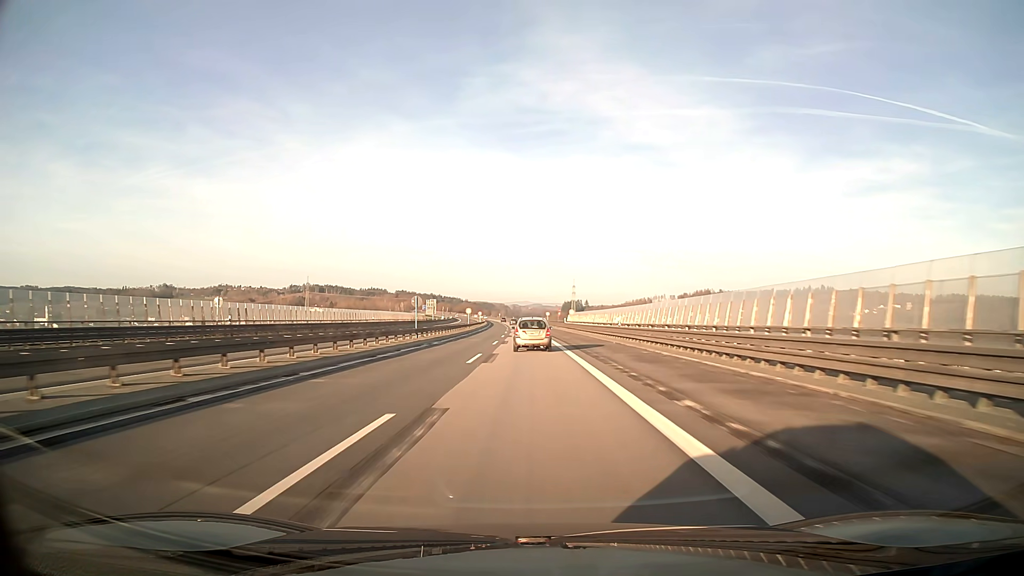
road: motorway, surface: asphalt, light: Day
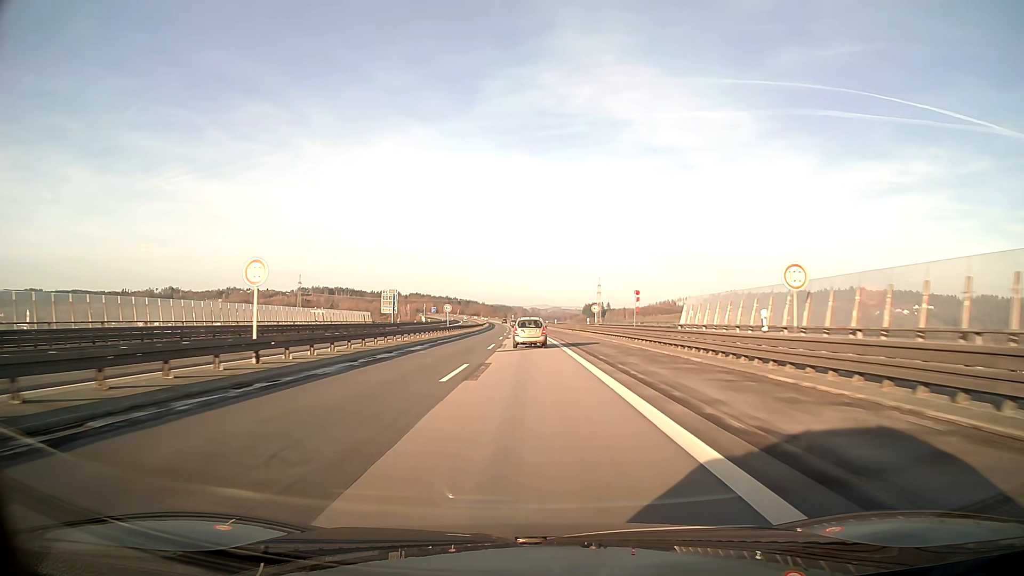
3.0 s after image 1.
(-1.1, +78.8) m; -2°
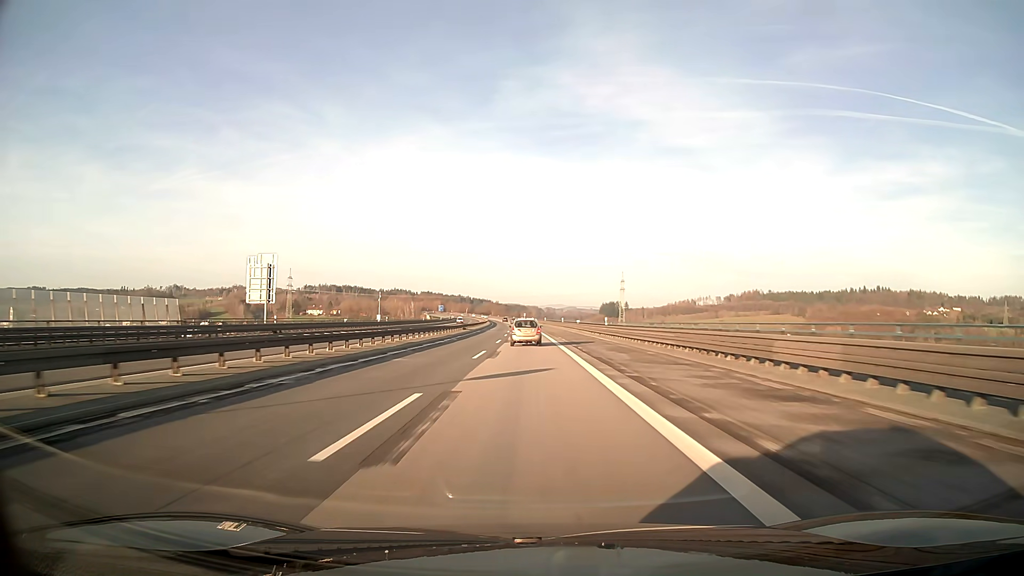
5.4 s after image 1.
(-0.7, +63.1) m; -1°
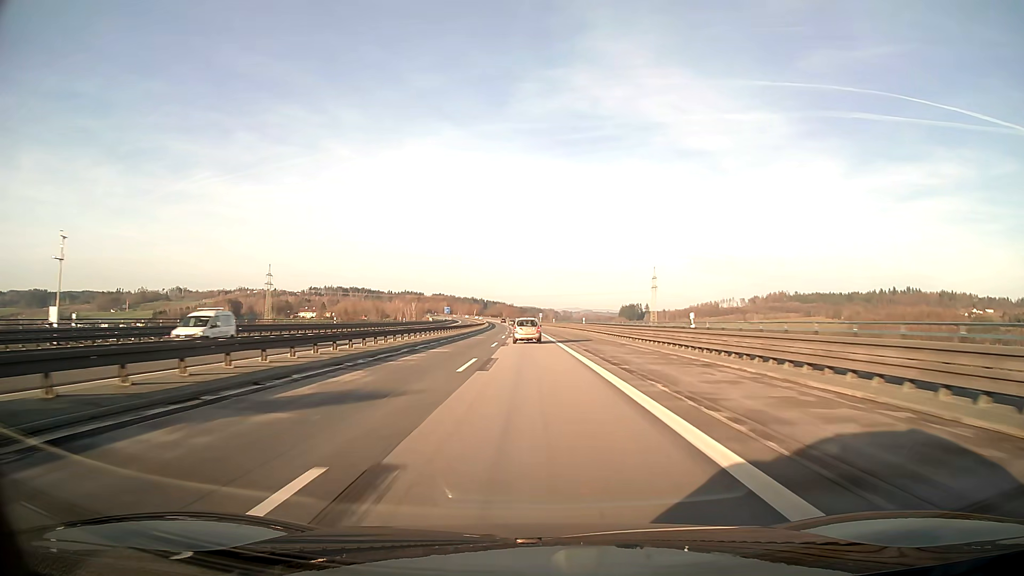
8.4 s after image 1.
(-0.9, +79.0) m; -1°
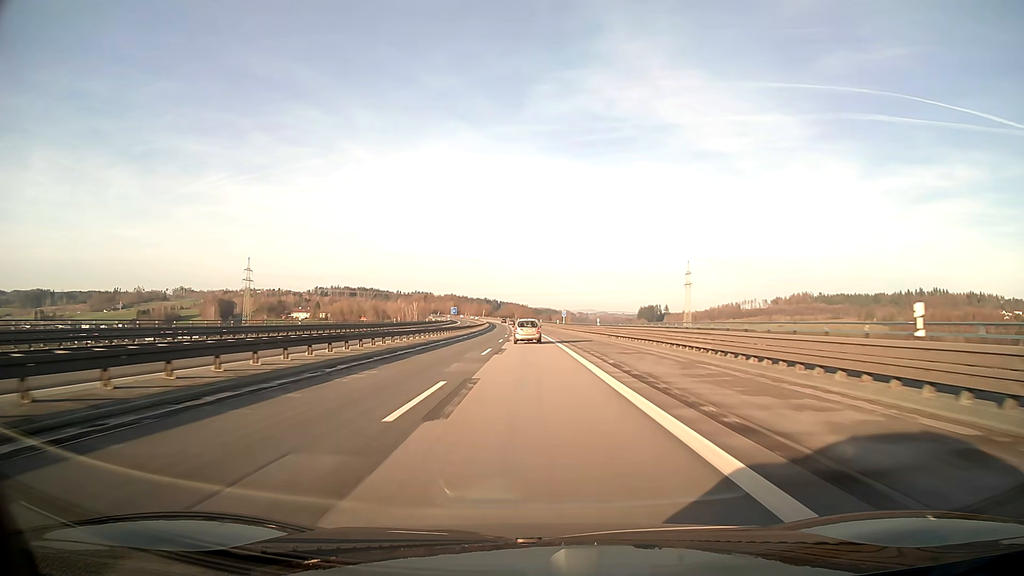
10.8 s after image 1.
(-0.7, +63.0) m; -1°
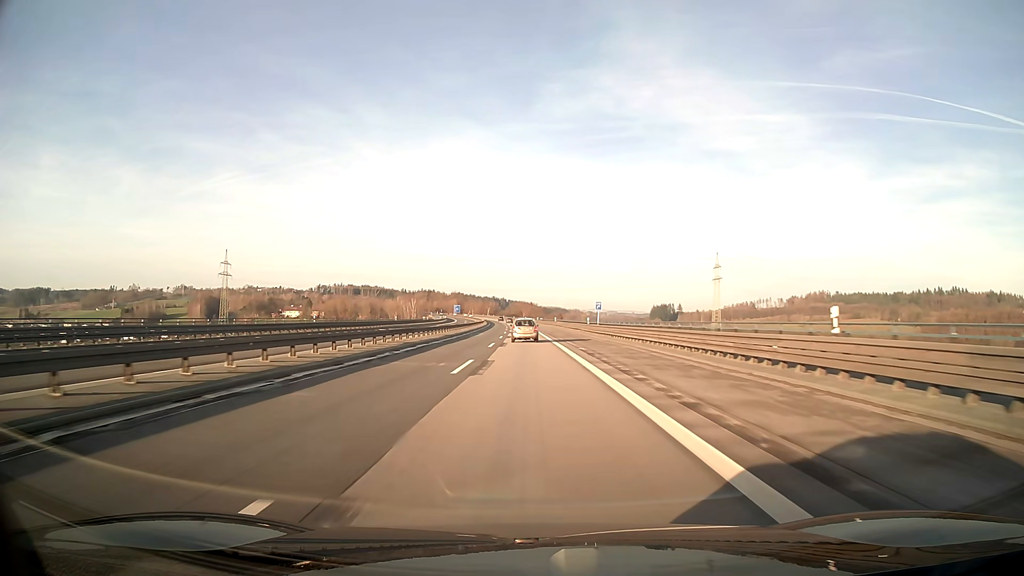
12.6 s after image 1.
(-0.3, +46.9) m; -1°
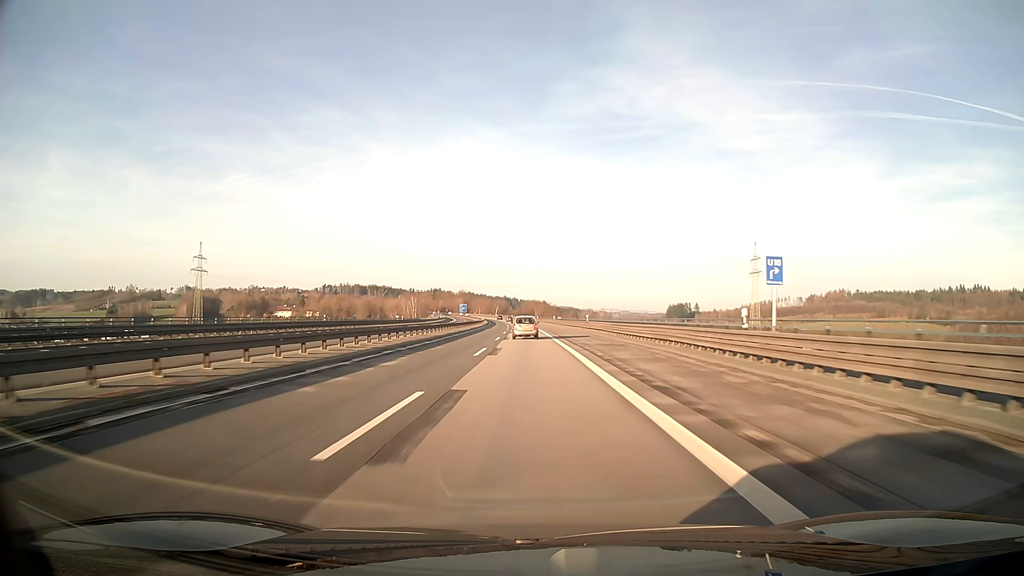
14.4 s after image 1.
(-0.4, +46.7) m; -1°
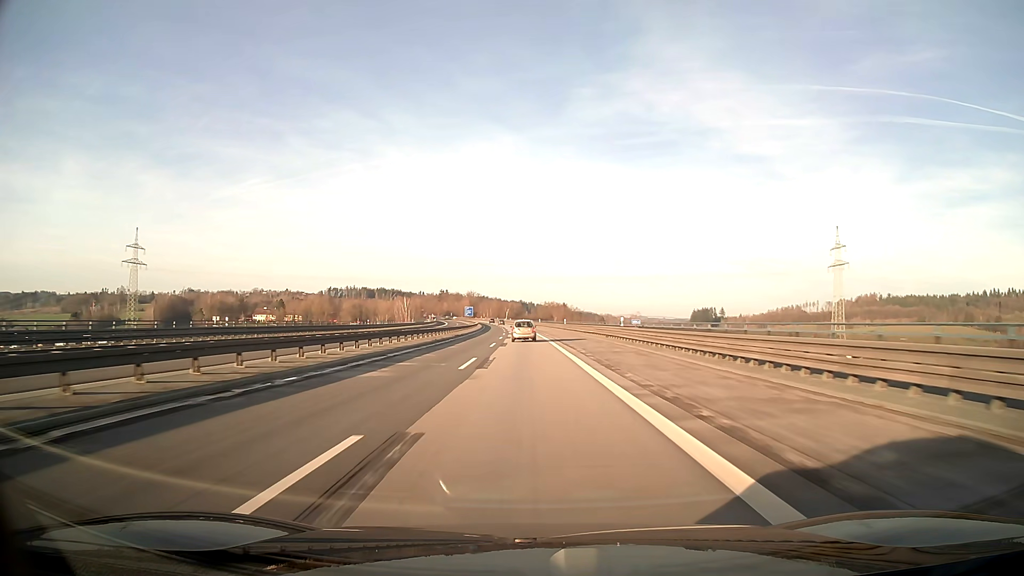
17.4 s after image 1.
(-0.9, +77.4) m; -1°
(0, +10) (0, +20) (0, +30) (0, +40) (-1, +50) (-1, +60) (-1, +70) (-1, +80) (-2, +90) (-2, +100) m
